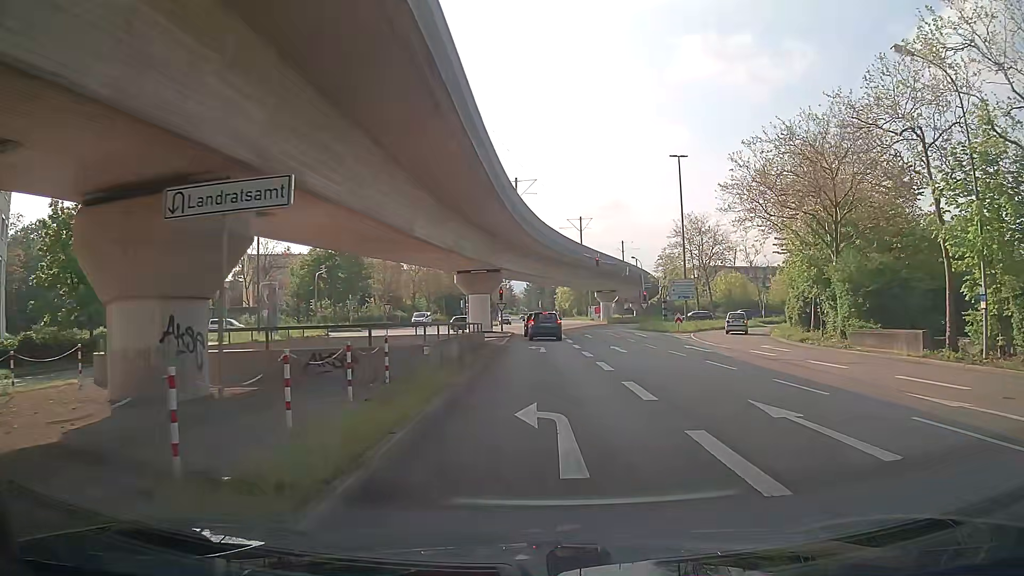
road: tertiary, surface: asphalt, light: Day
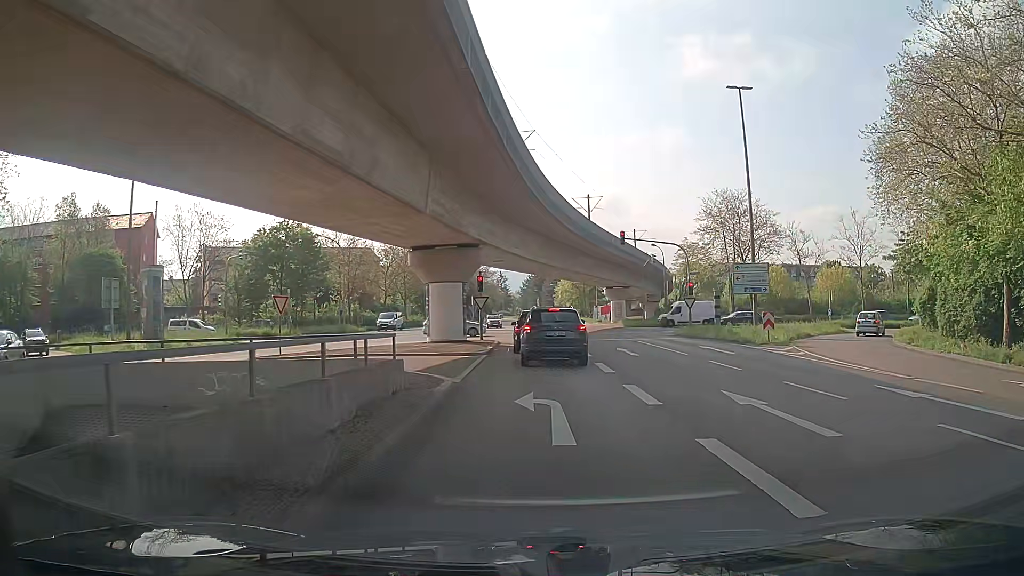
(-0.1, +18.2) m; 0°
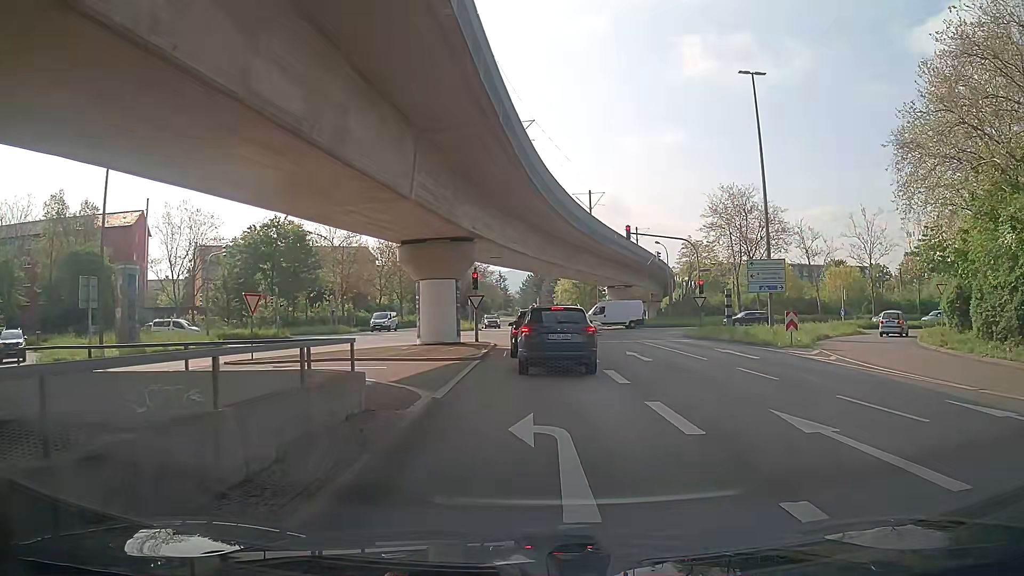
(0.0, +2.6) m; -1°
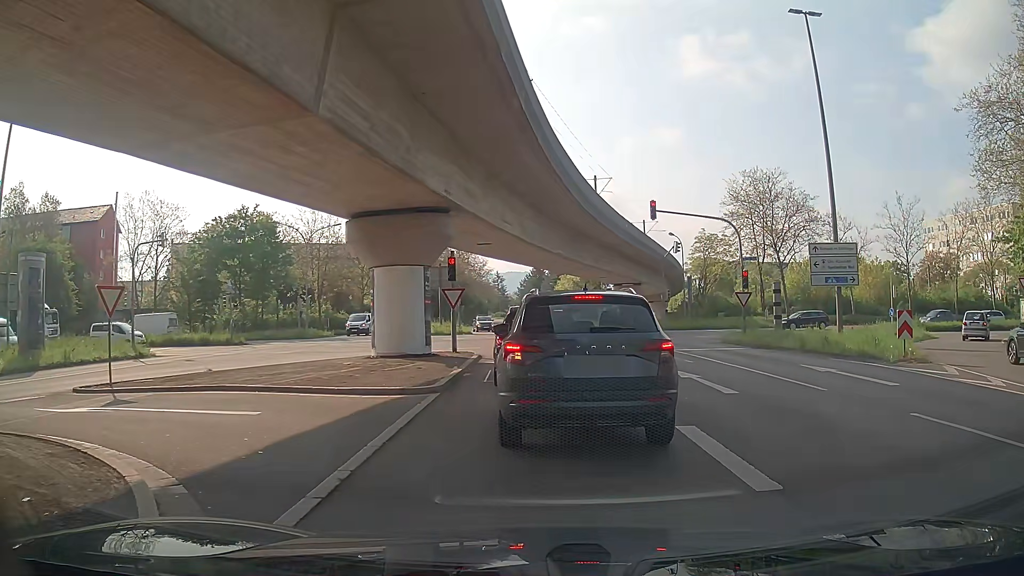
(+0.1, +8.3) m; -1°
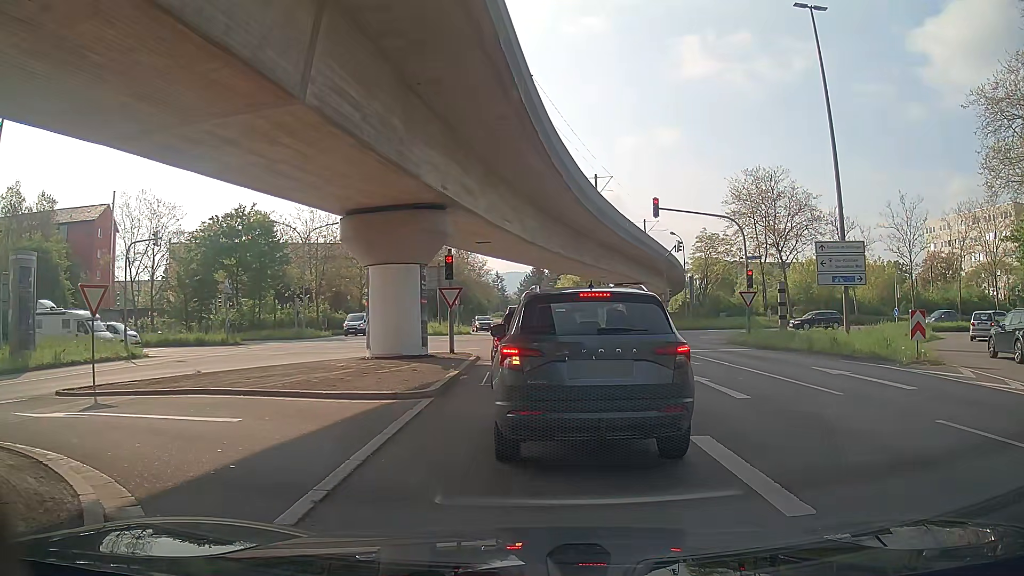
(0.0, +0.6) m; 0°
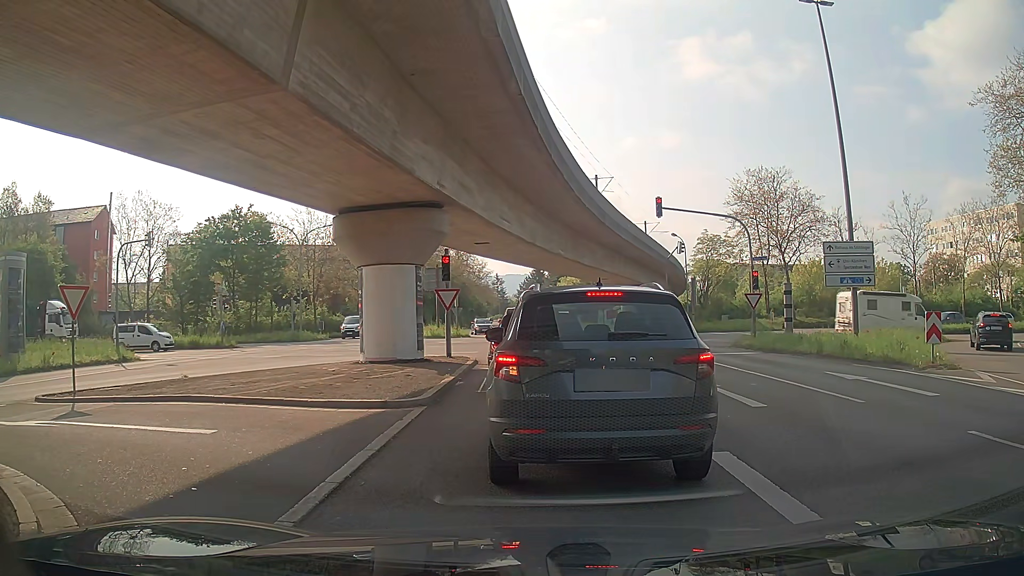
(0.0, +0.8) m; 0°
